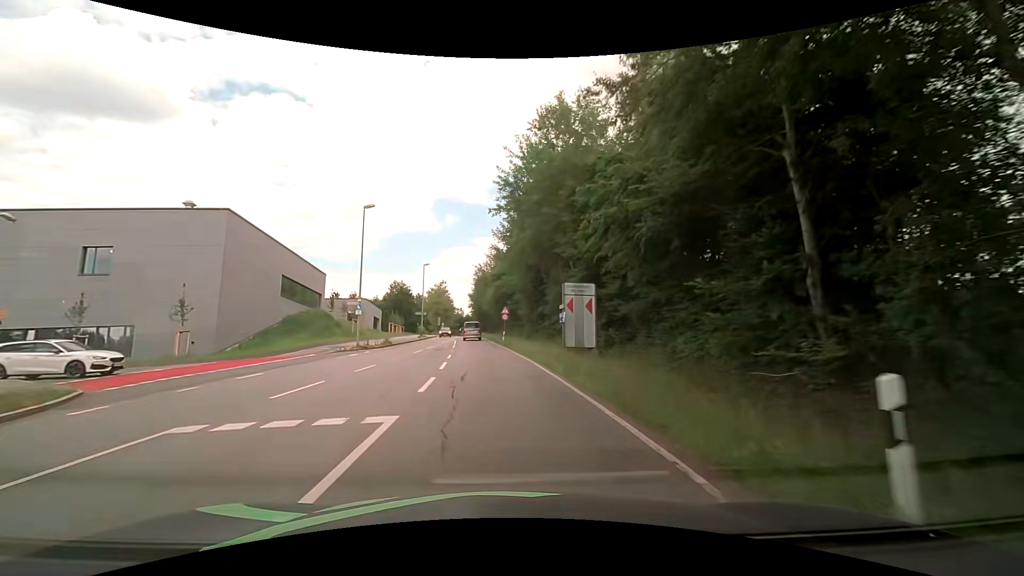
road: secondary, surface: asphalt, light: Day
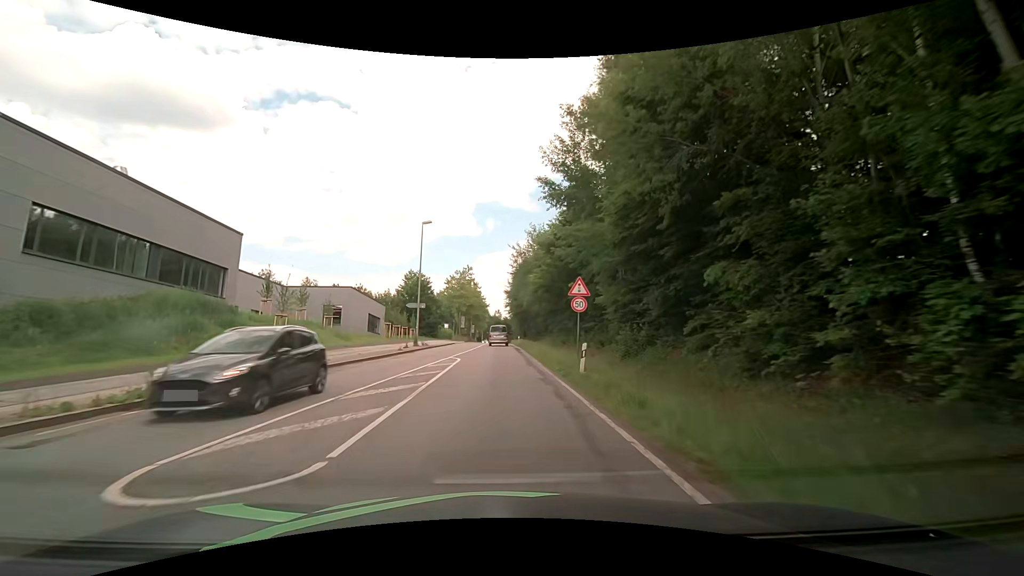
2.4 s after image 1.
(-1.3, +30.0) m; -5°
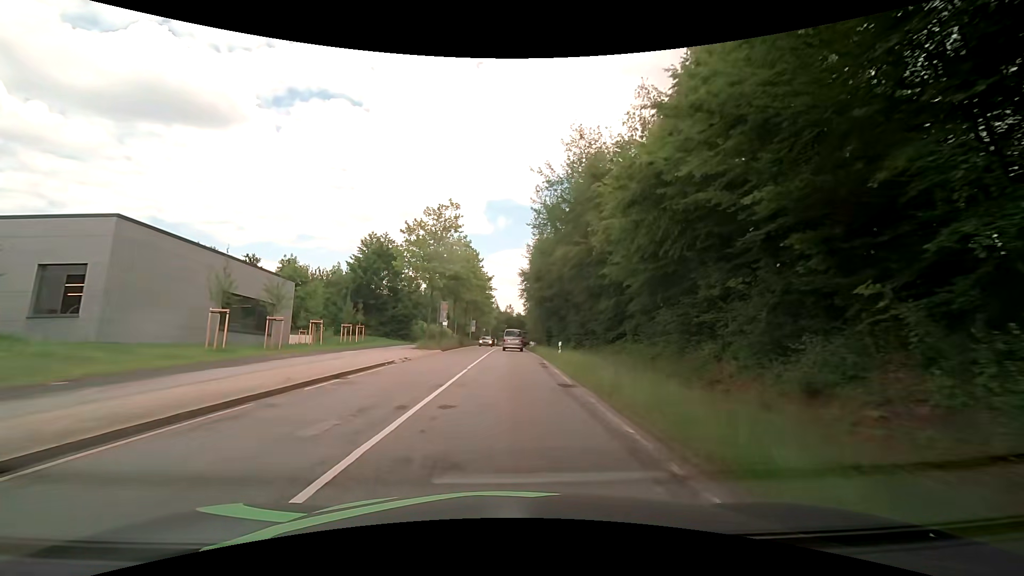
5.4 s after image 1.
(-0.3, +38.0) m; -1°
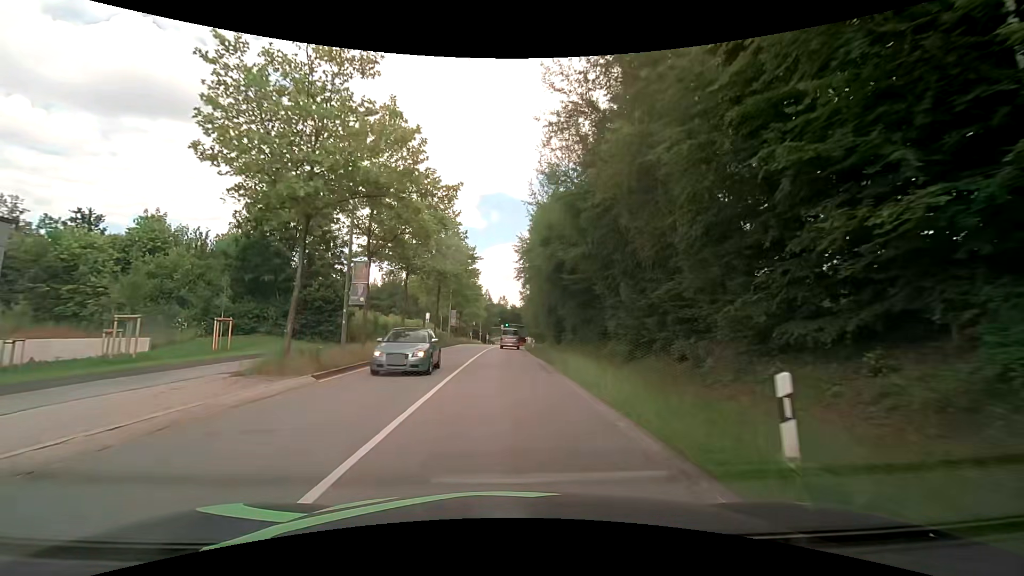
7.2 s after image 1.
(+0.3, +23.0) m; +1°
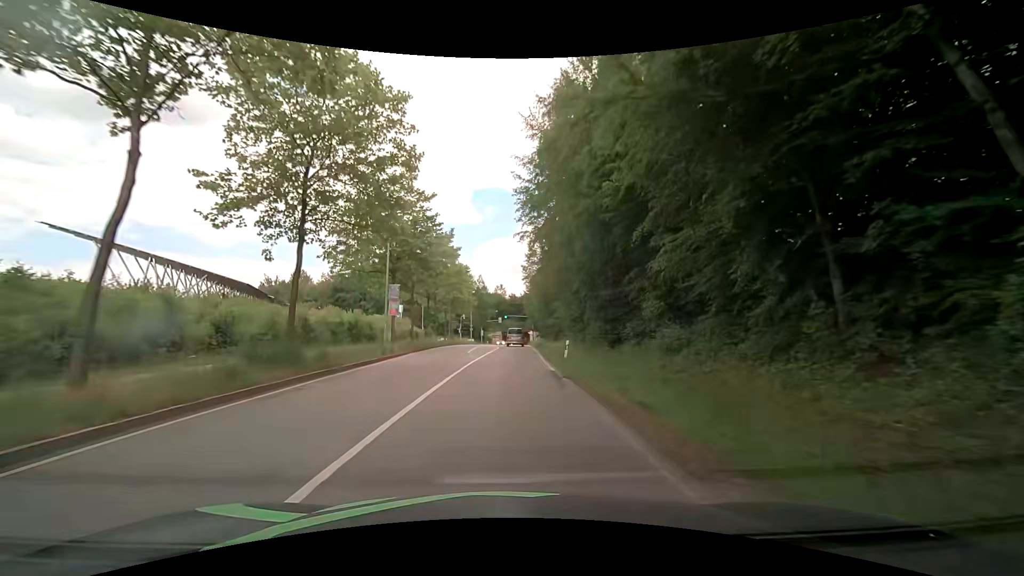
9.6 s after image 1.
(0.0, +30.9) m; -1°
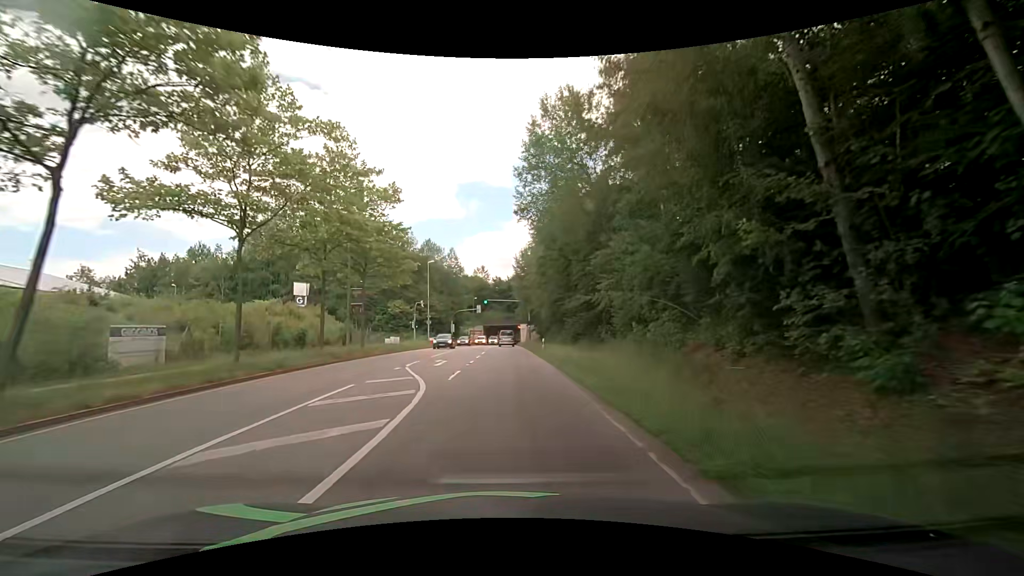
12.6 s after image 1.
(+1.1, +38.5) m; +2°
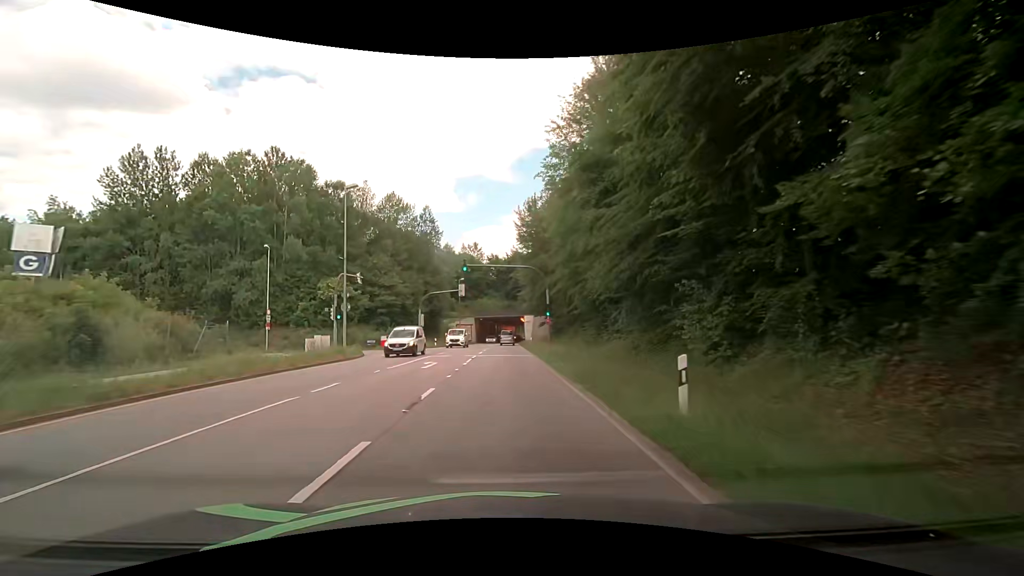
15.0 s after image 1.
(0.0, +30.8) m; 0°
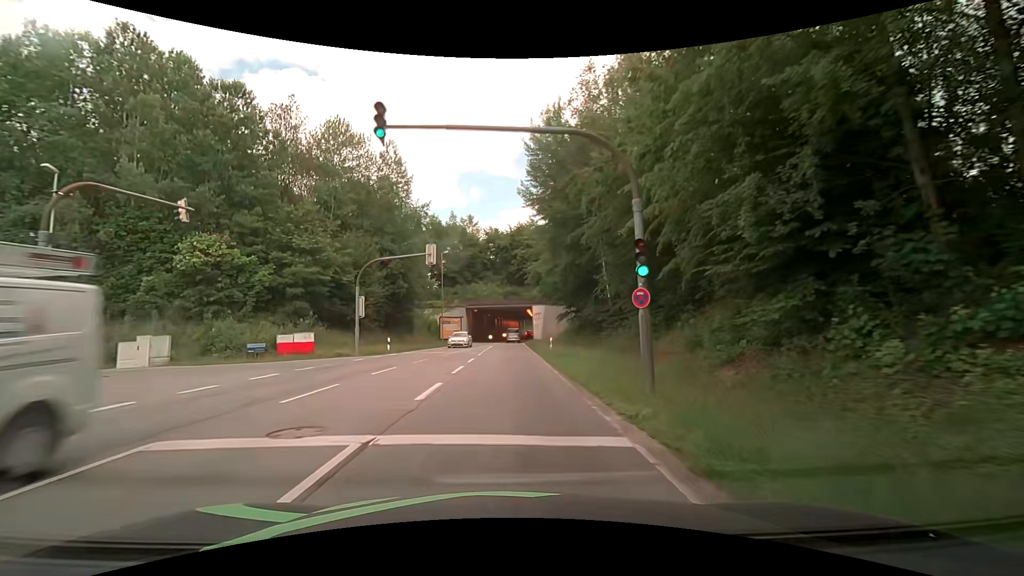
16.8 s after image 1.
(-0.1, +23.2) m; 0°
